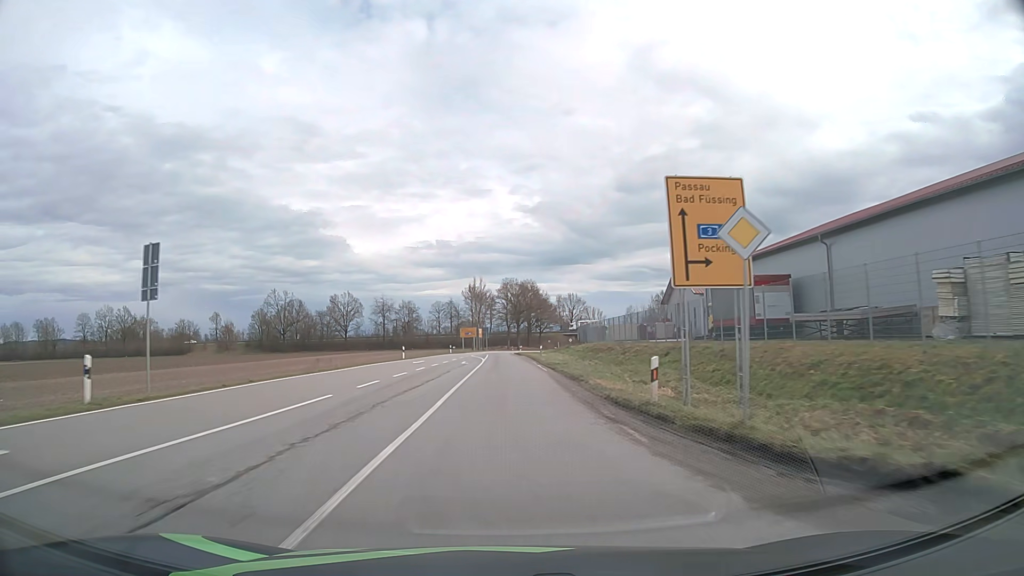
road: tertiary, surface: asphalt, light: Day
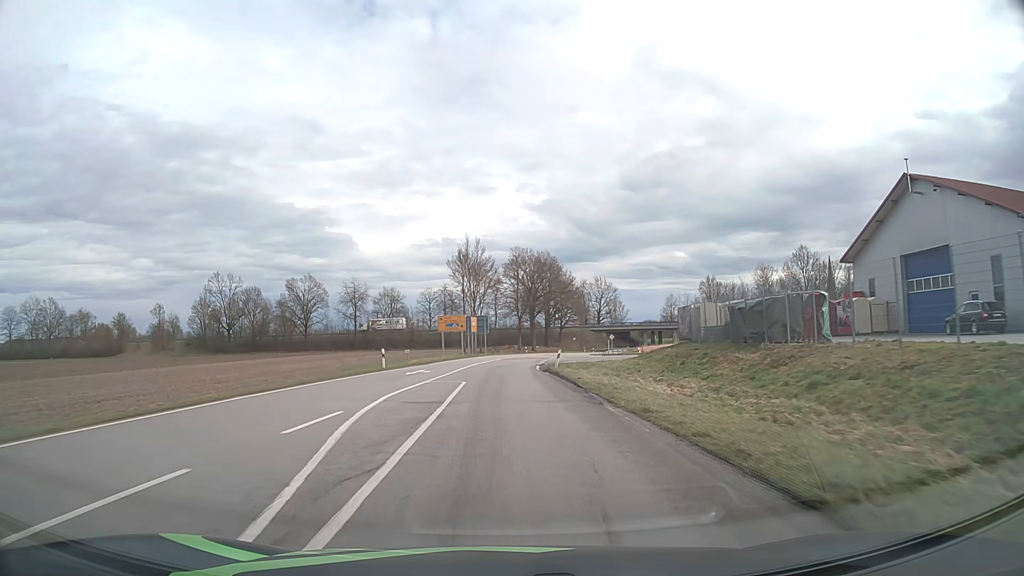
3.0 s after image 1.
(-0.4, +51.3) m; -1°
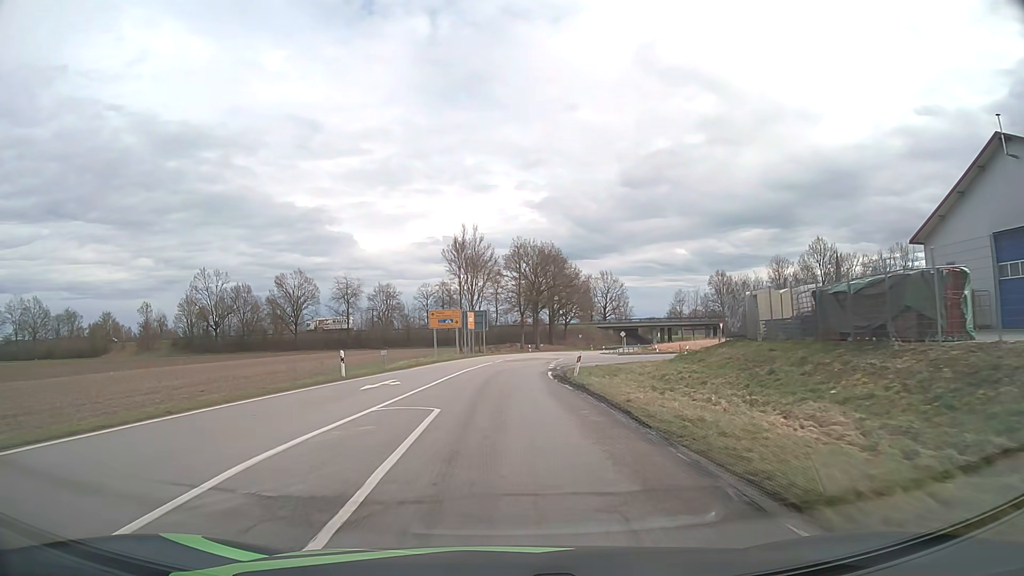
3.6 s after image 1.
(0.0, +8.9) m; 0°
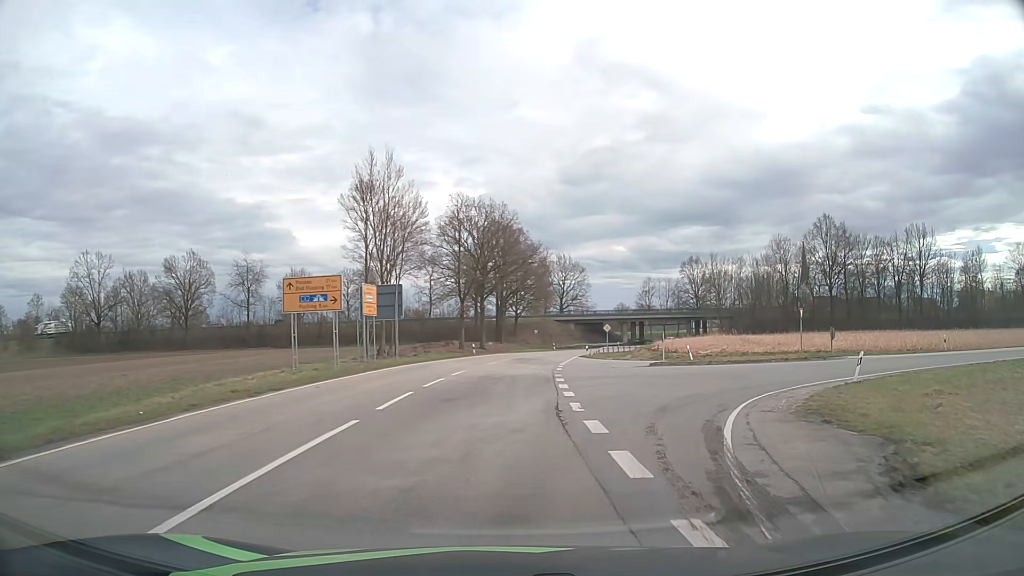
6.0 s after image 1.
(+0.3, +29.6) m; +4°
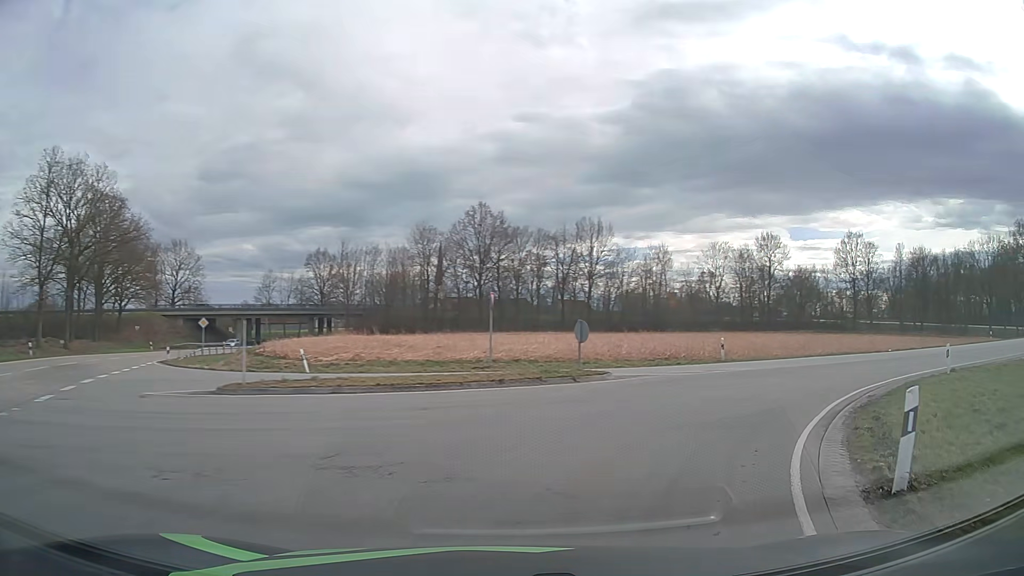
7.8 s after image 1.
(+3.8, +15.8) m; +31°
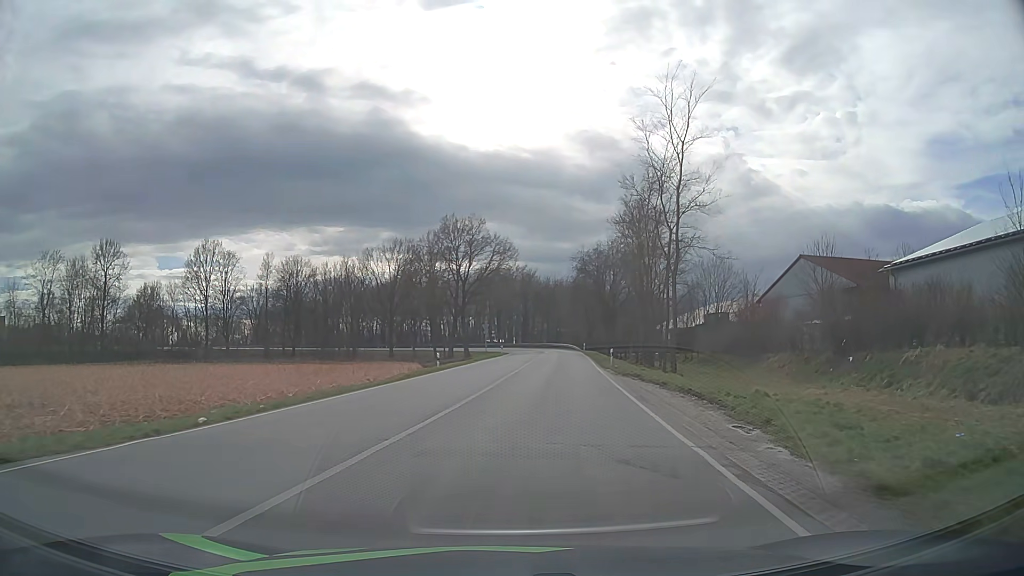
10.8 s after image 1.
(+15.8, +24.6) m; +55°
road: primary_link
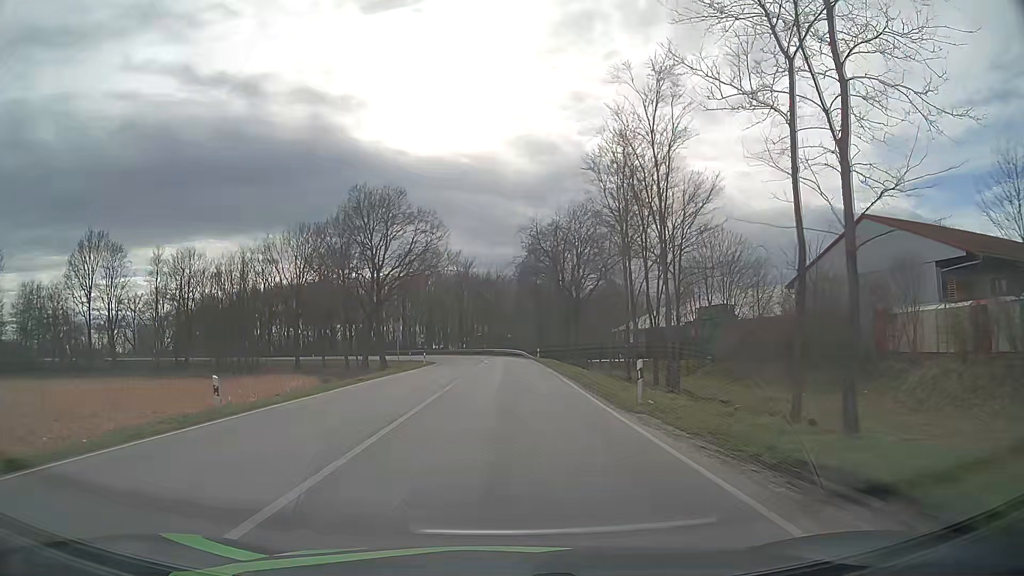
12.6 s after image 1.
(+1.7, +23.4) m; +5°
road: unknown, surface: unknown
